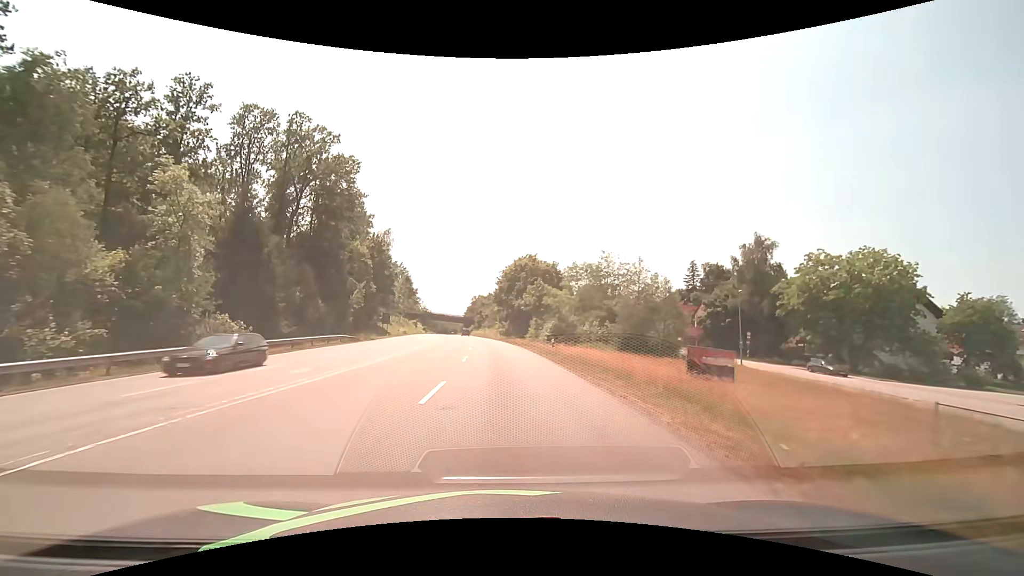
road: secondary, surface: asphalt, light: Day
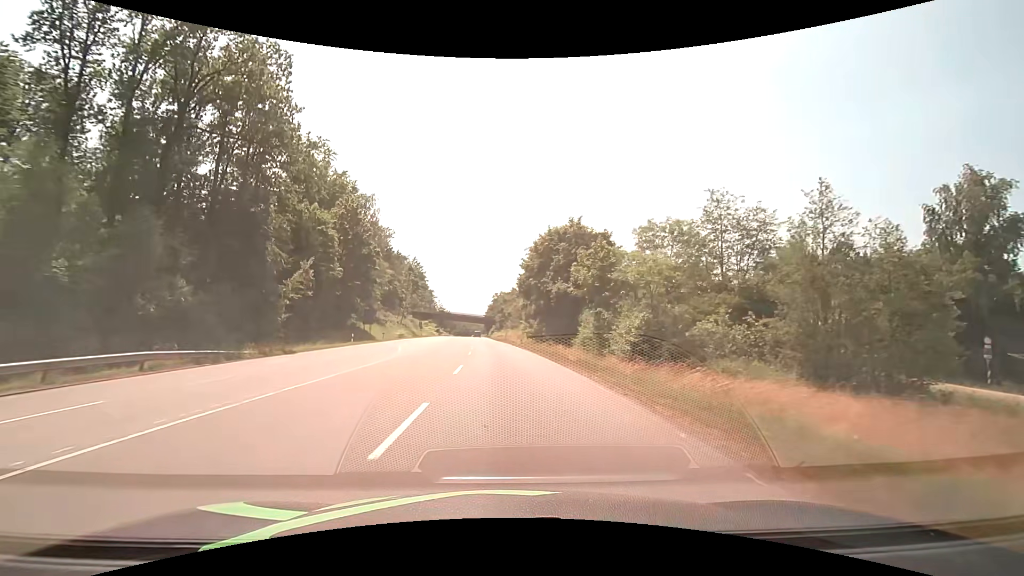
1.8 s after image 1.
(-0.7, +28.0) m; -3°
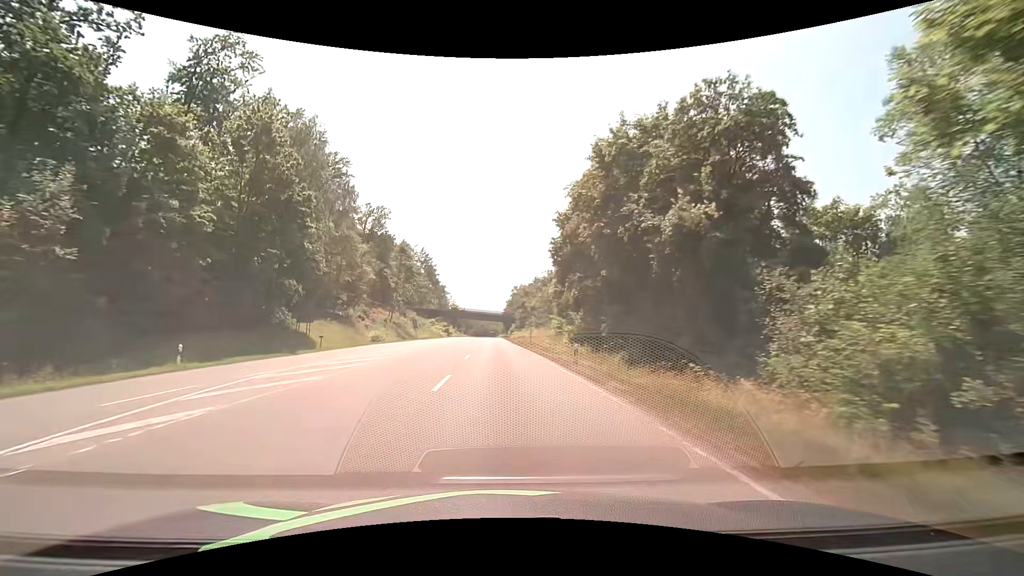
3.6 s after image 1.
(-0.5, +28.0) m; -2°
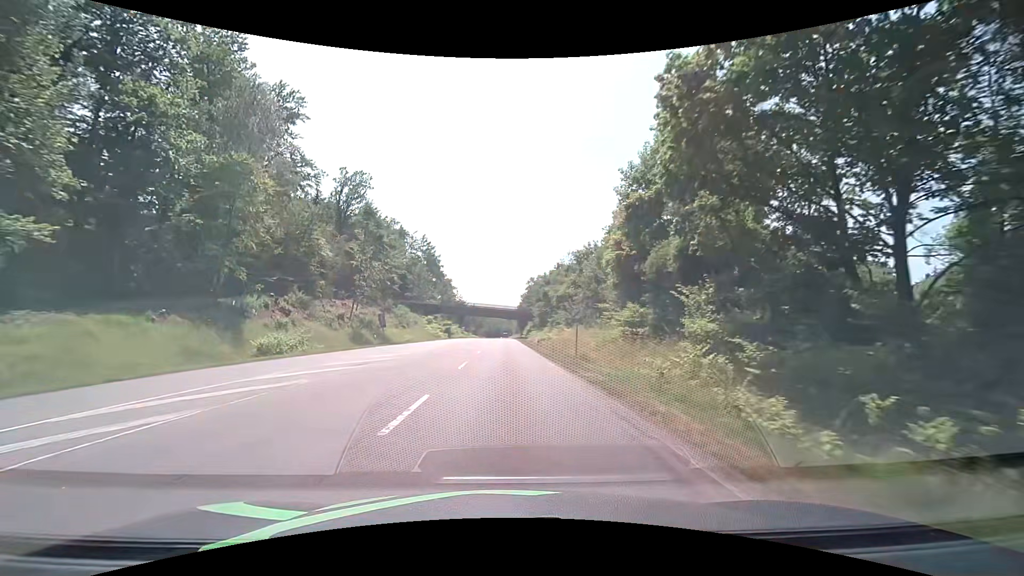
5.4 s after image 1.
(-0.5, +28.5) m; -2°
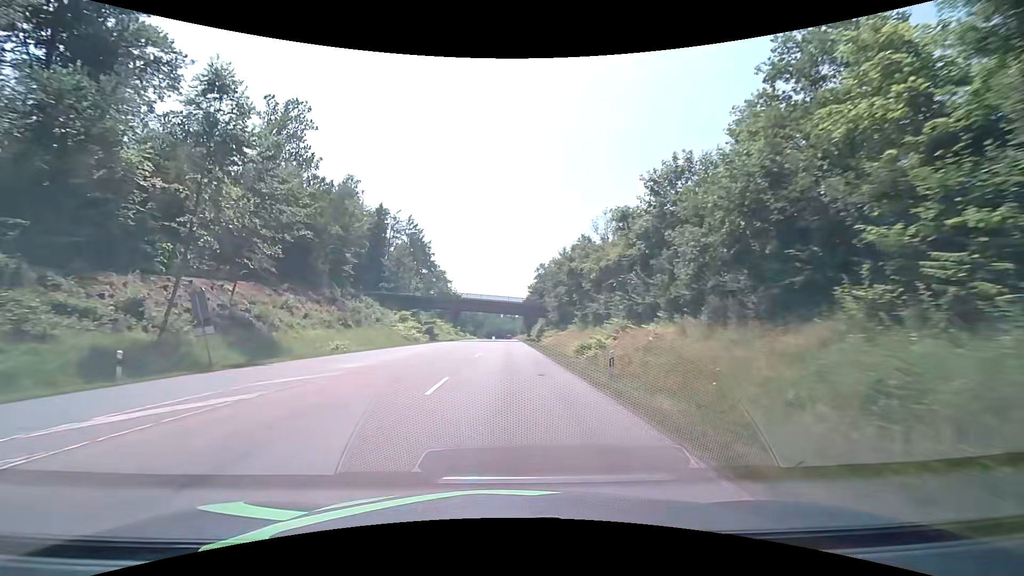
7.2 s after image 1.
(-0.1, +31.0) m; 0°
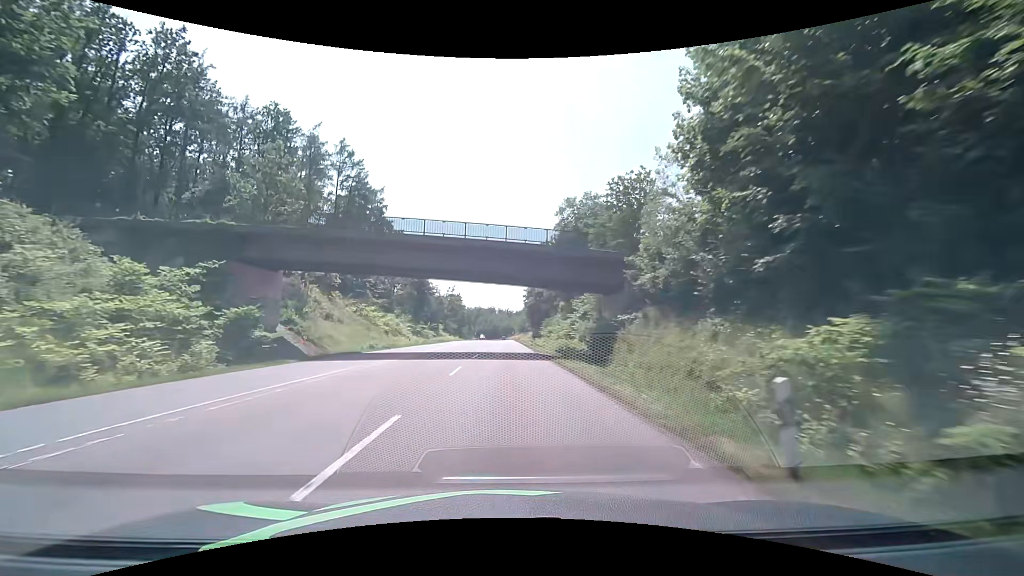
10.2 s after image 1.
(+0.1, +58.0) m; 0°
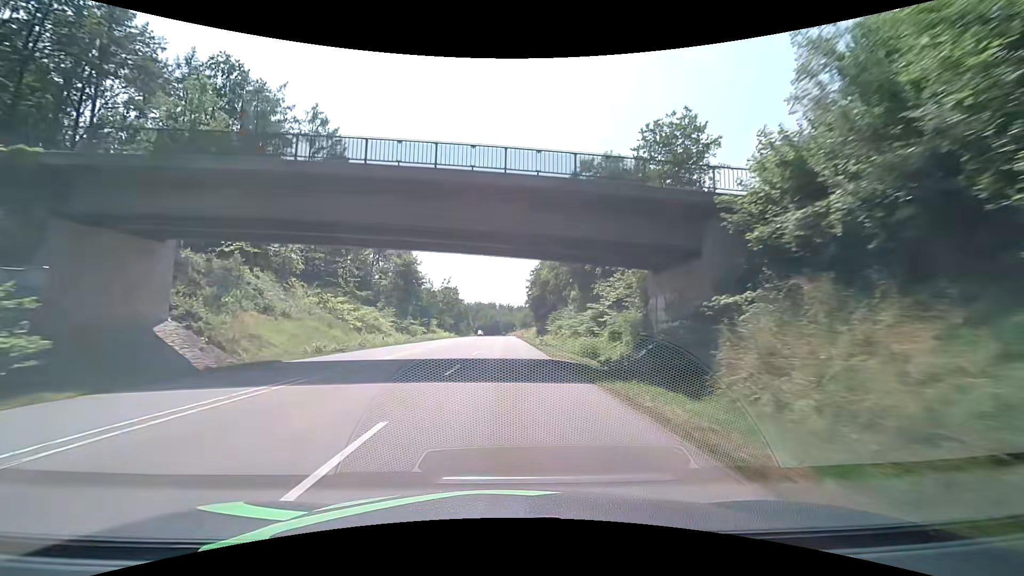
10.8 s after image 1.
(+0.1, +12.5) m; 0°
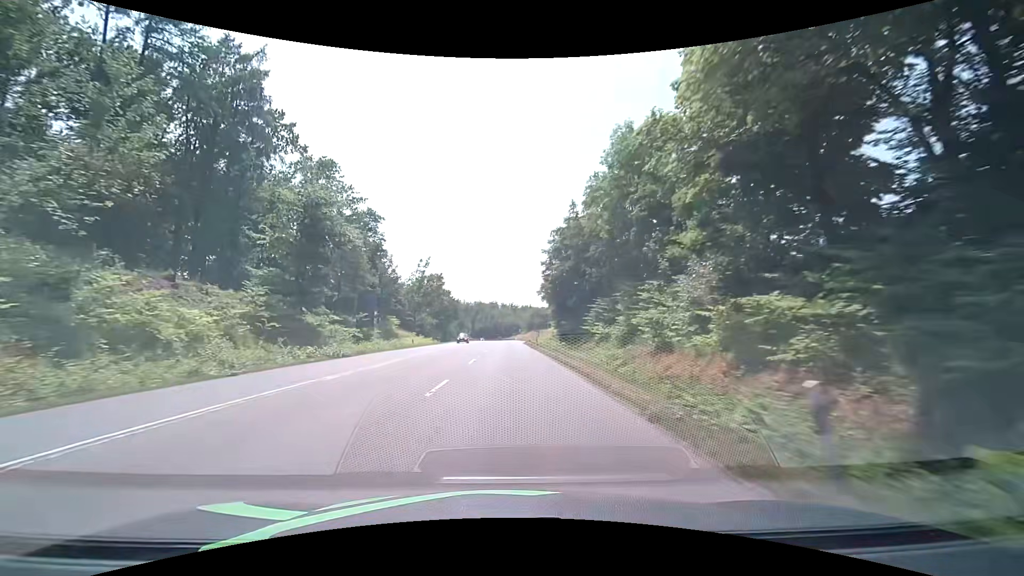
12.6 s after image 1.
(-0.2, +39.1) m; 0°
(0, +10) (0, +20) (0, +30) (0, +40) (0, +50) (0, +60) (0, +70) (0, +80) (0, +90) (0, +100) m
